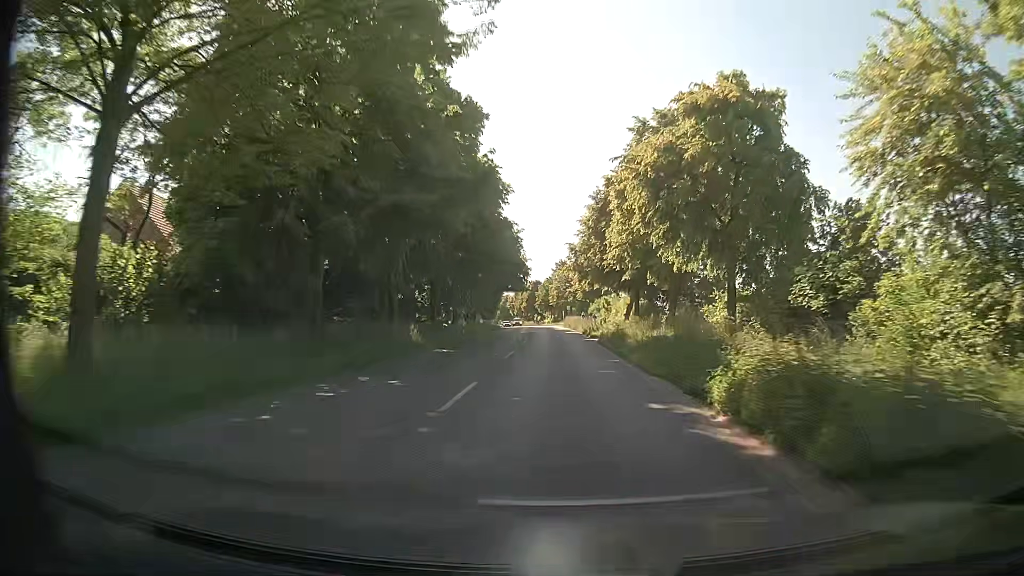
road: secondary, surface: asphalt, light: Day
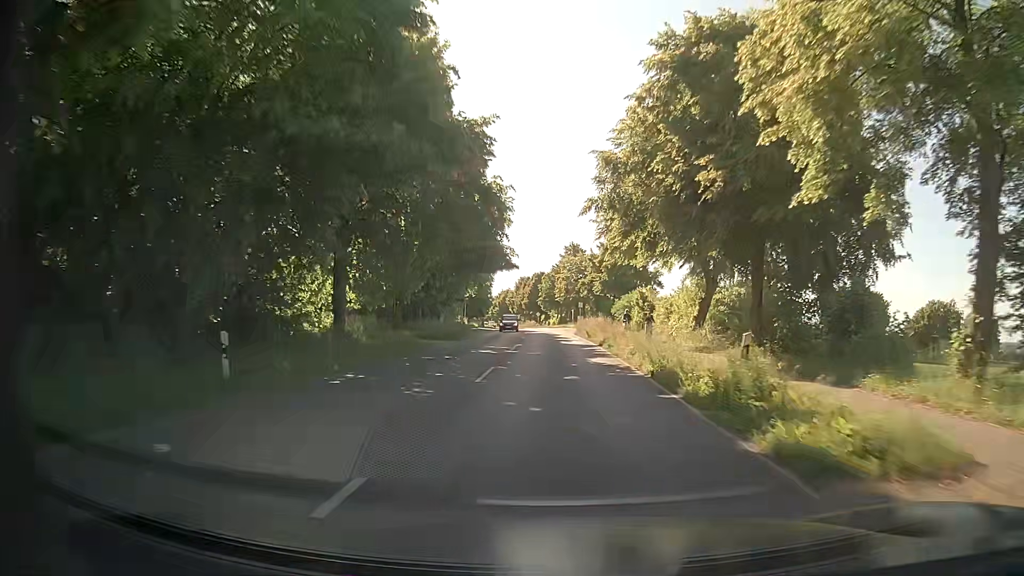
(0.0, +32.1) m; -1°
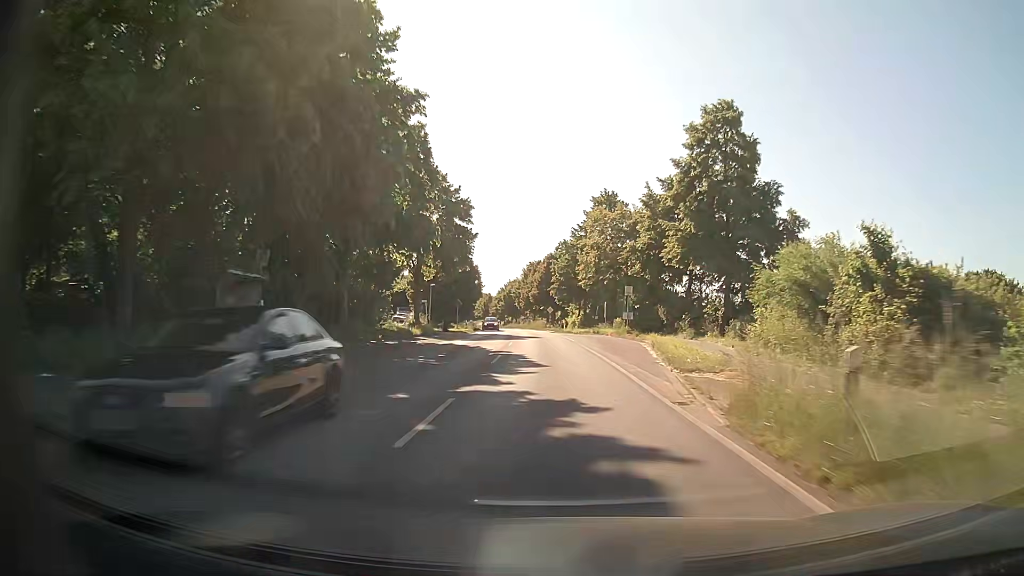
(-0.4, +43.0) m; -1°
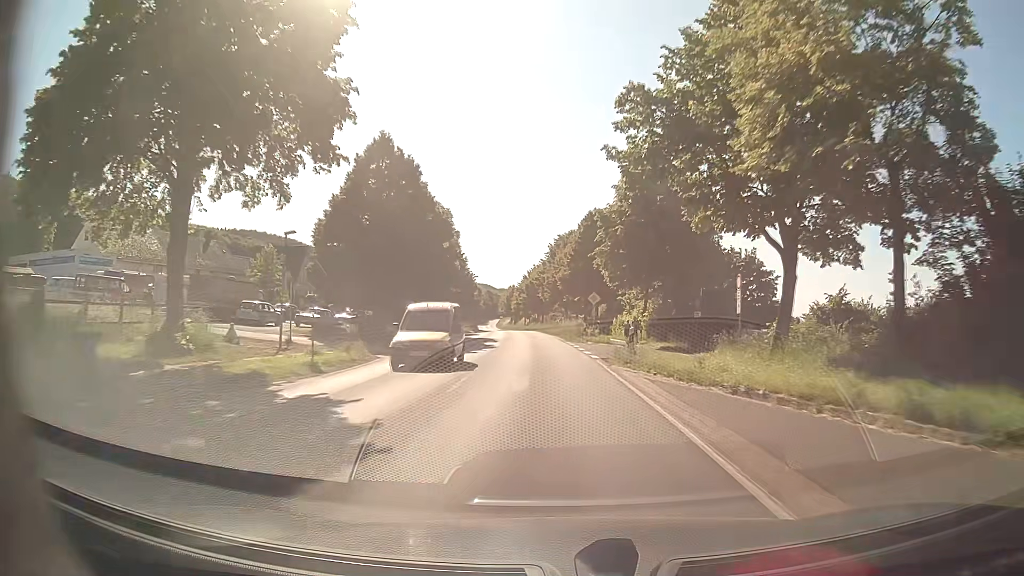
(-1.1, +43.2) m; -3°
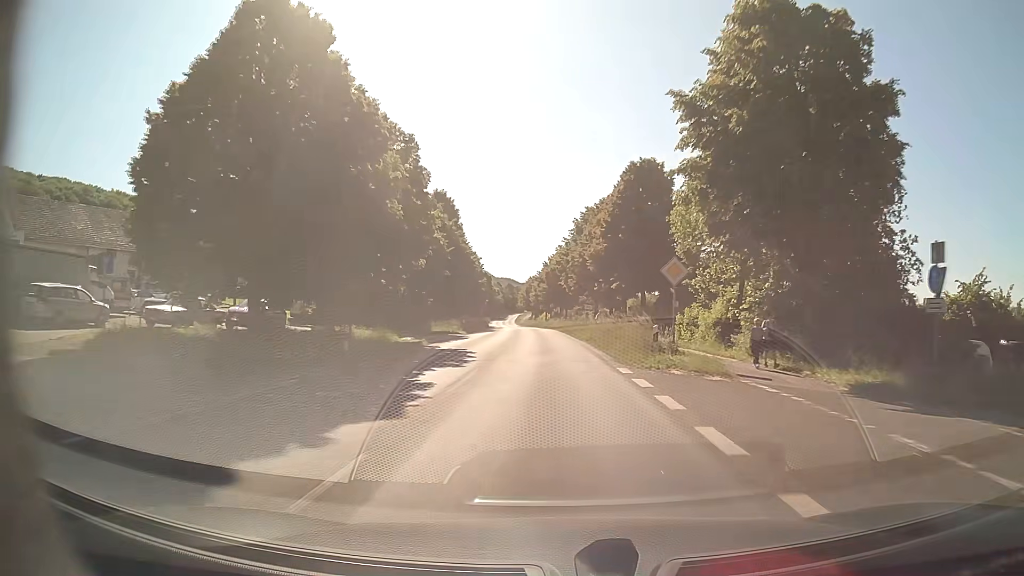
(-0.4, +21.7) m; -2°
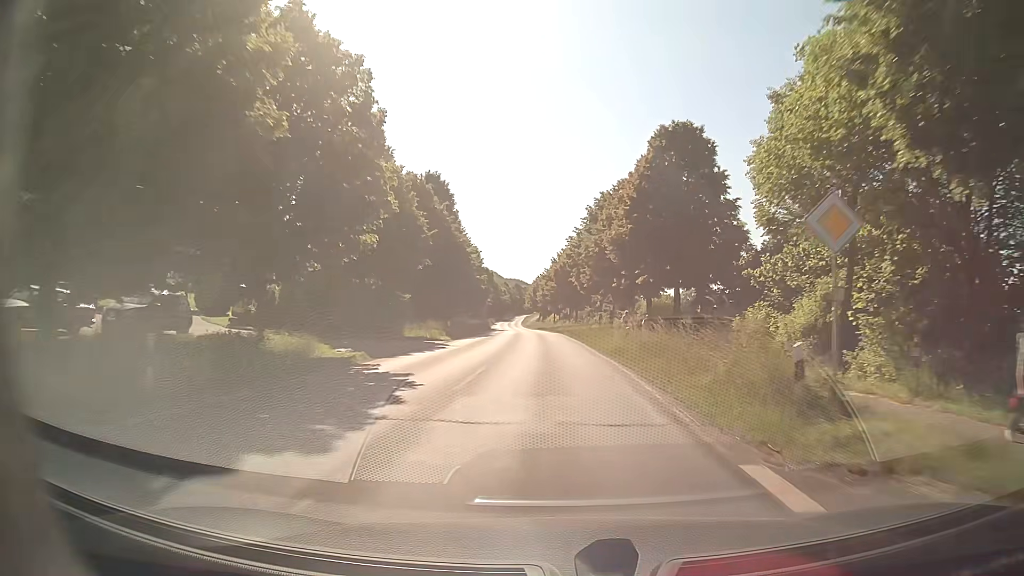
(0.0, +10.9) m; 0°
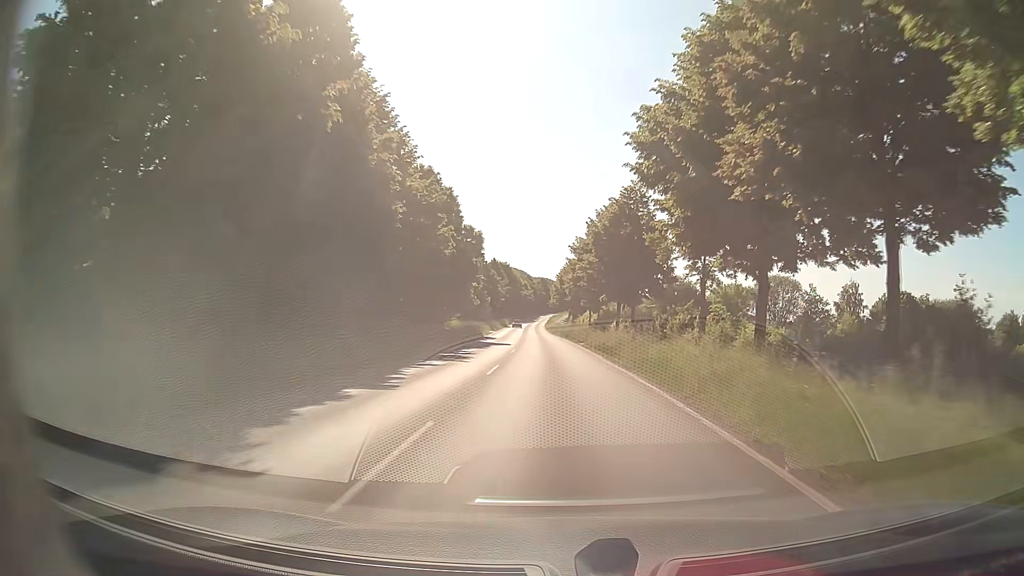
(-1.2, +43.5) m; -3°
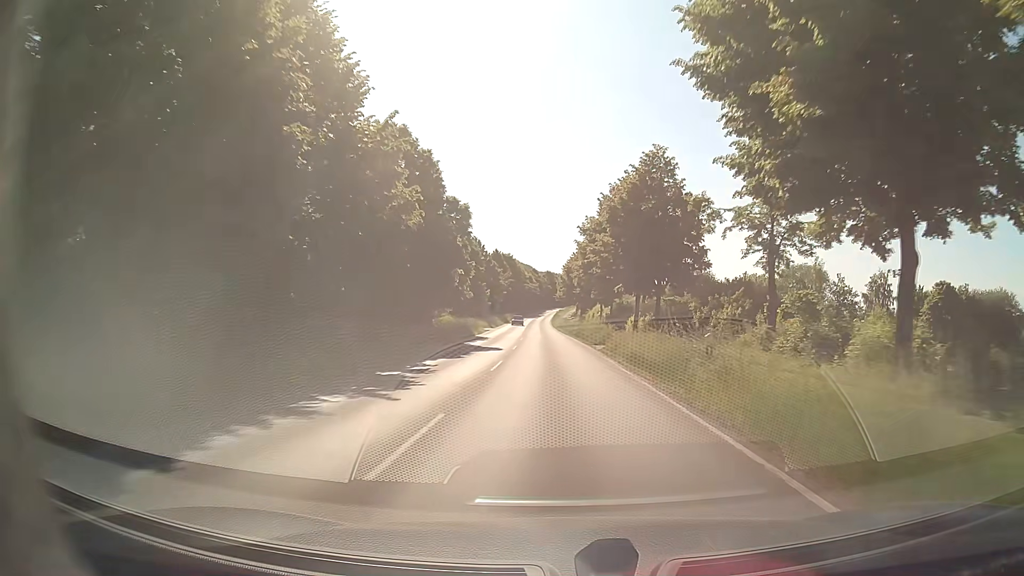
(0.0, +10.9) m; 0°
